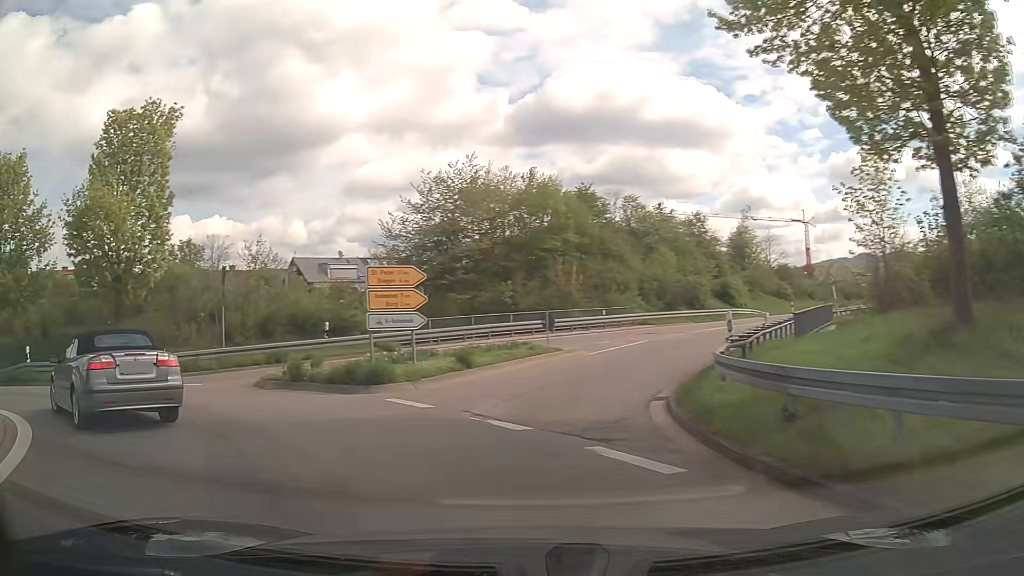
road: secondary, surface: asphalt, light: Day
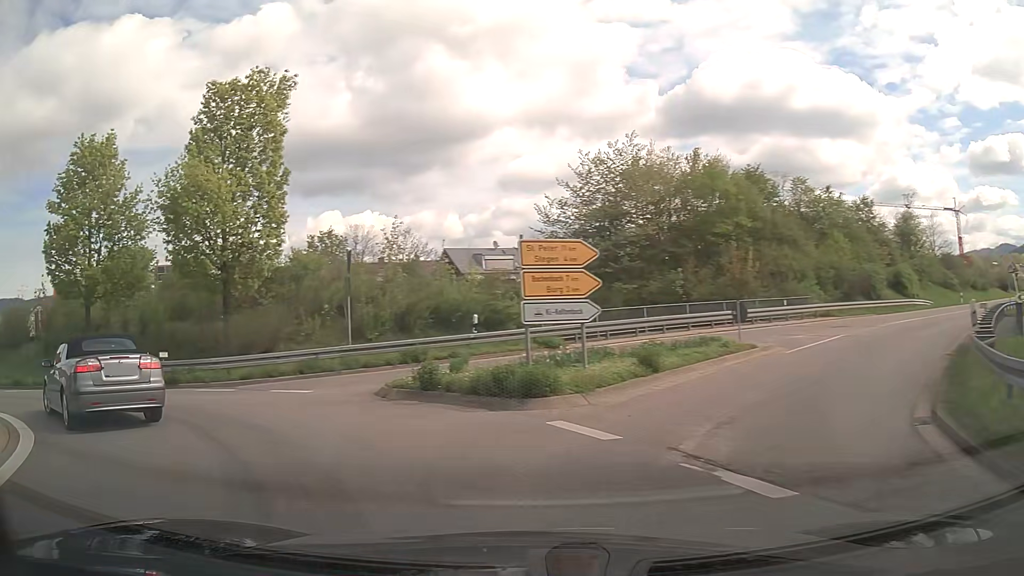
(-0.4, +3.7) m; -14°
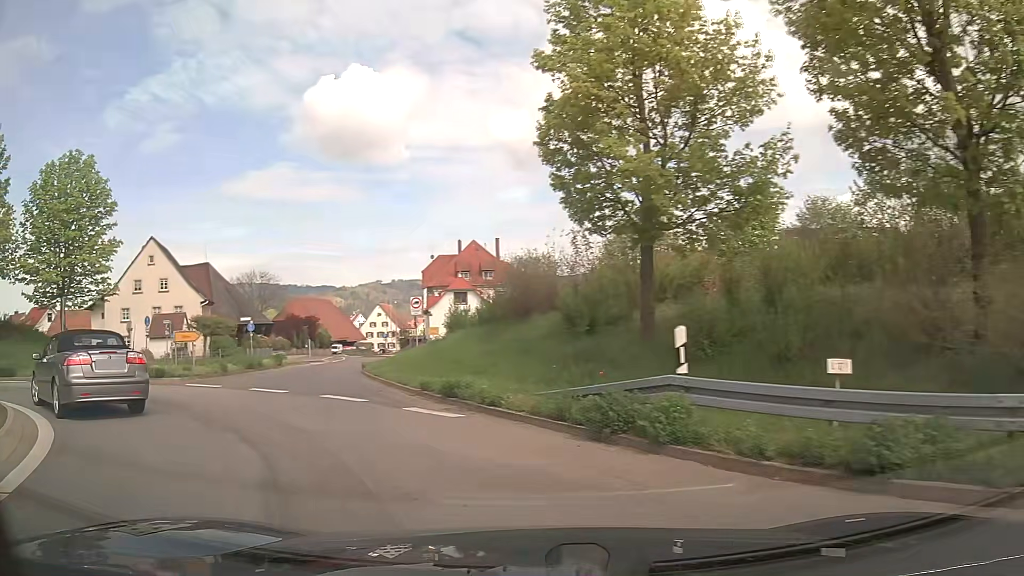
(-6.6, +12.9) m; -54°
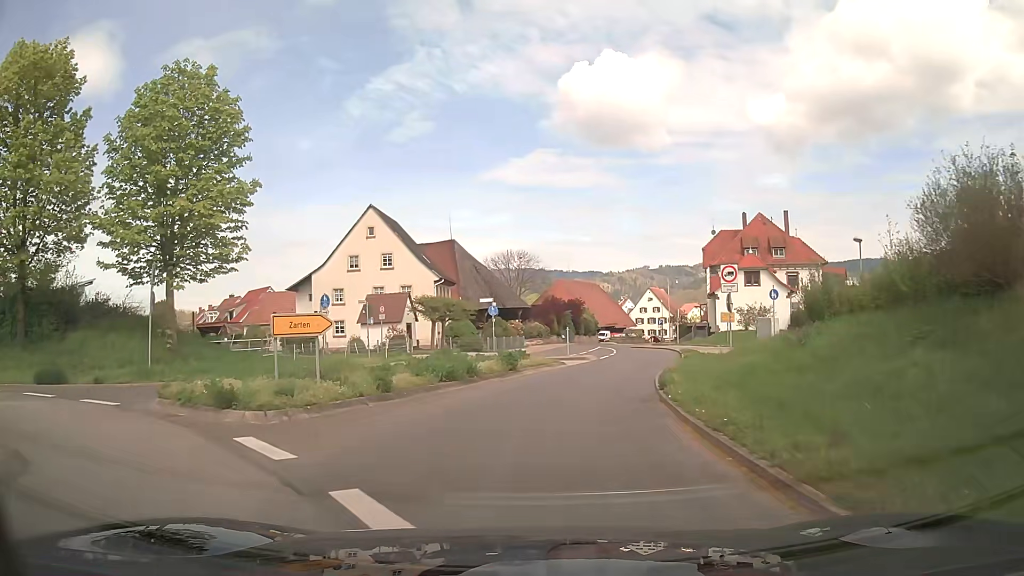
(-2.8, +11.5) m; -23°
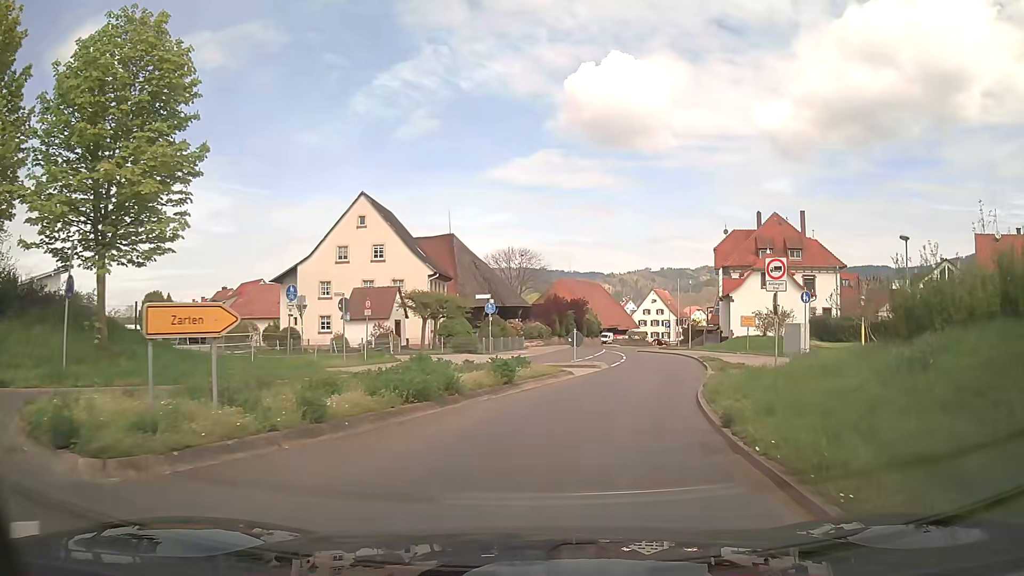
(0.0, +4.2) m; +1°
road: tertiary
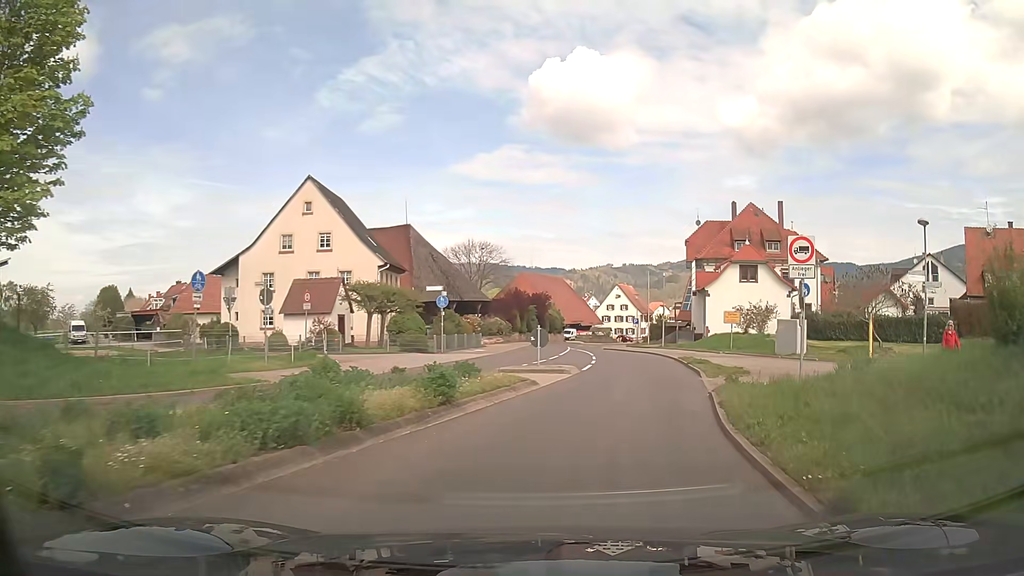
(+0.1, +4.4) m; +3°
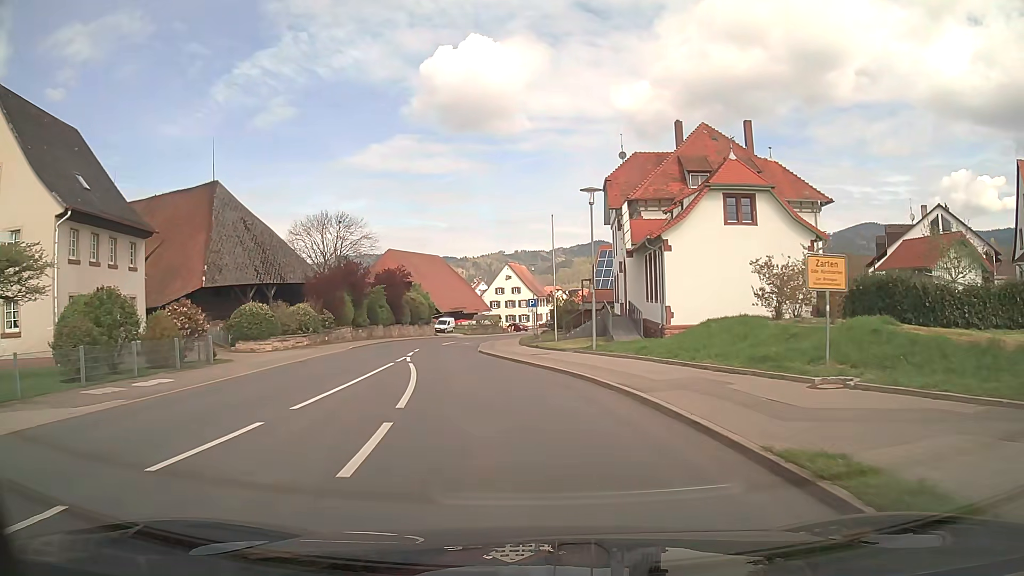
(+3.5, +24.6) m; +9°
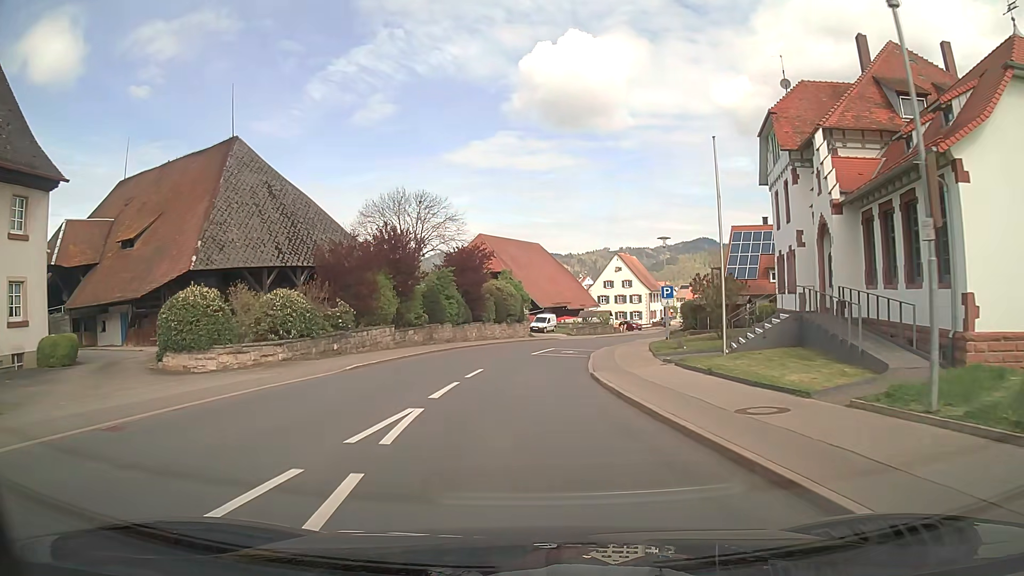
(-1.1, +15.4) m; -9°
